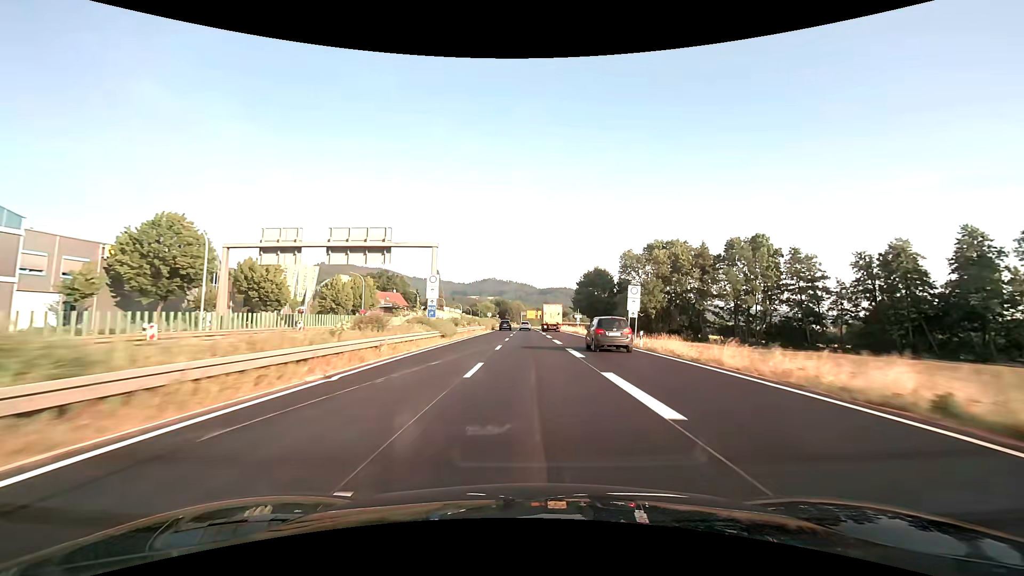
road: trunk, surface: asphalt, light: Day
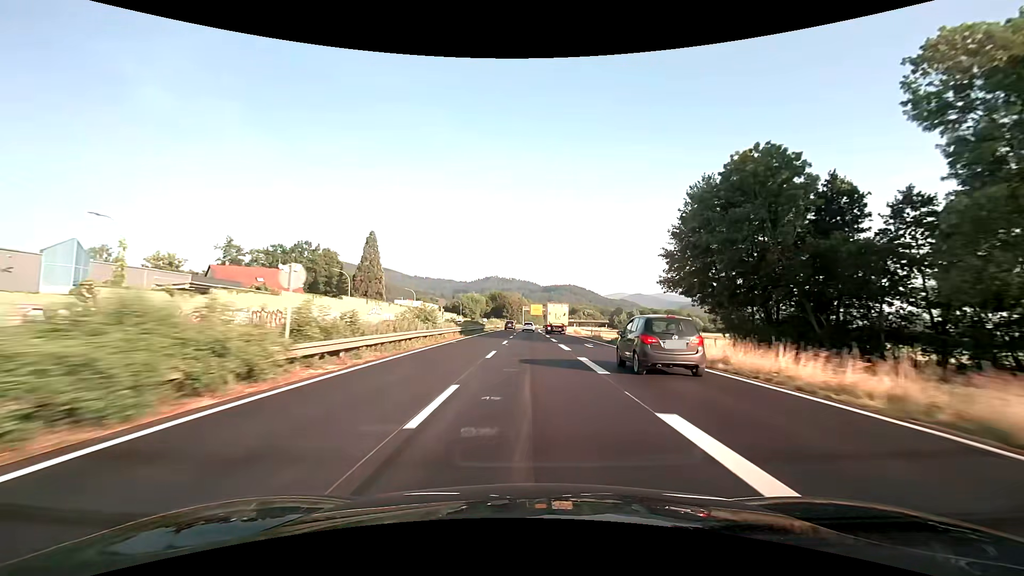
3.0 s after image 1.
(-0.2, +77.7) m; 0°
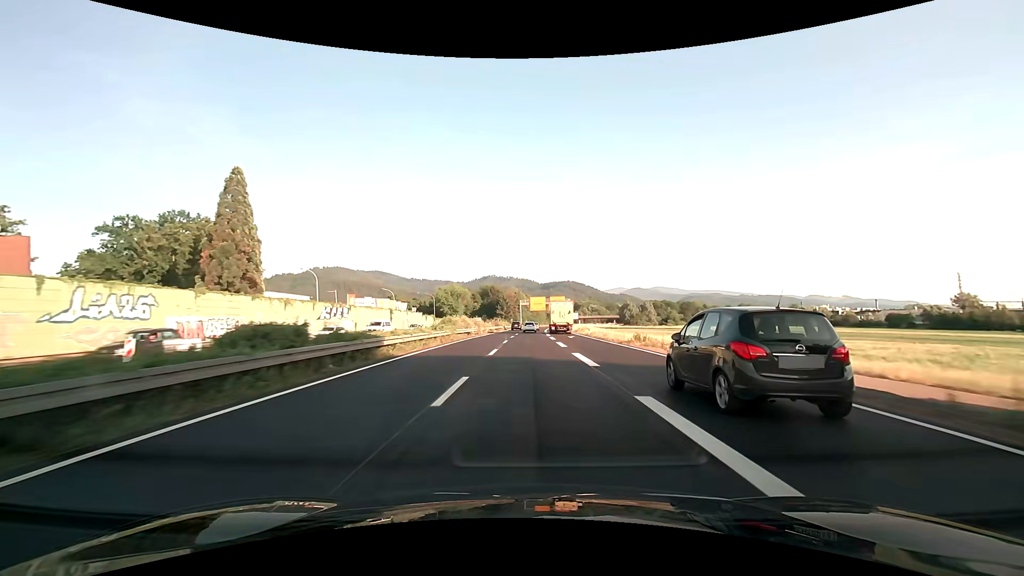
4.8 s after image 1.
(0.0, +46.4) m; 0°
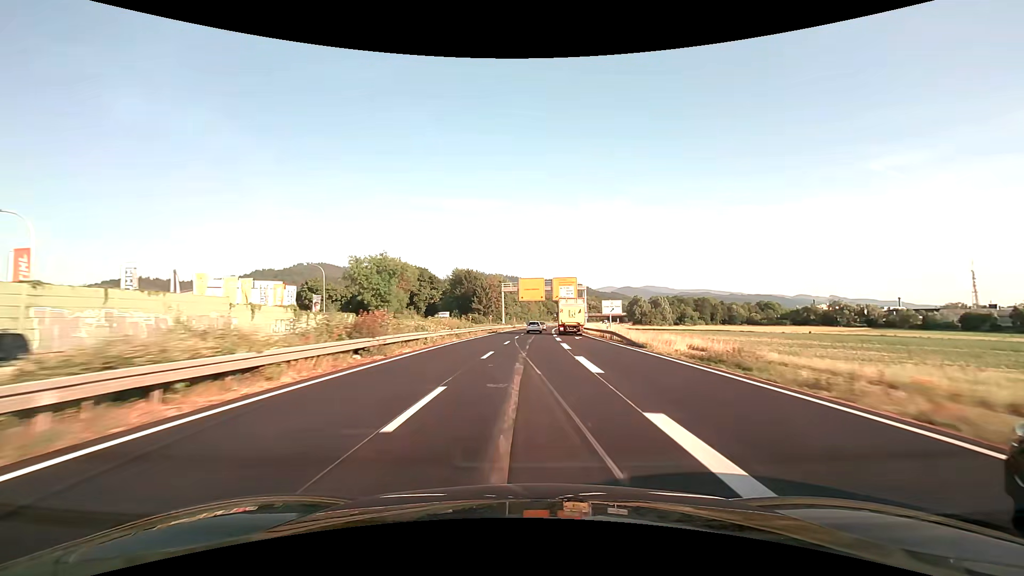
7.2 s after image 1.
(+0.4, +61.7) m; +1°
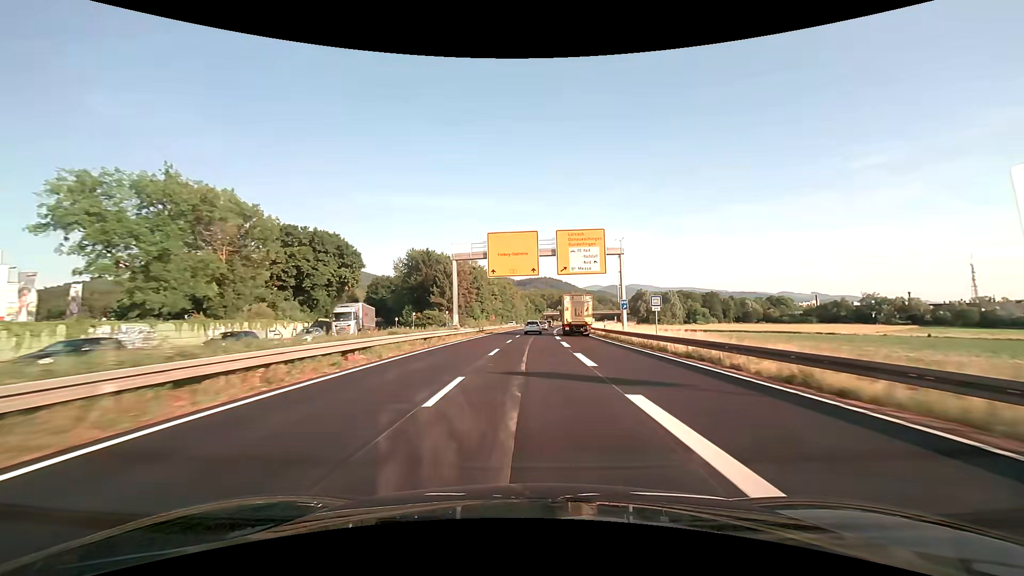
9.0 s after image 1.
(+0.7, +46.2) m; +2°
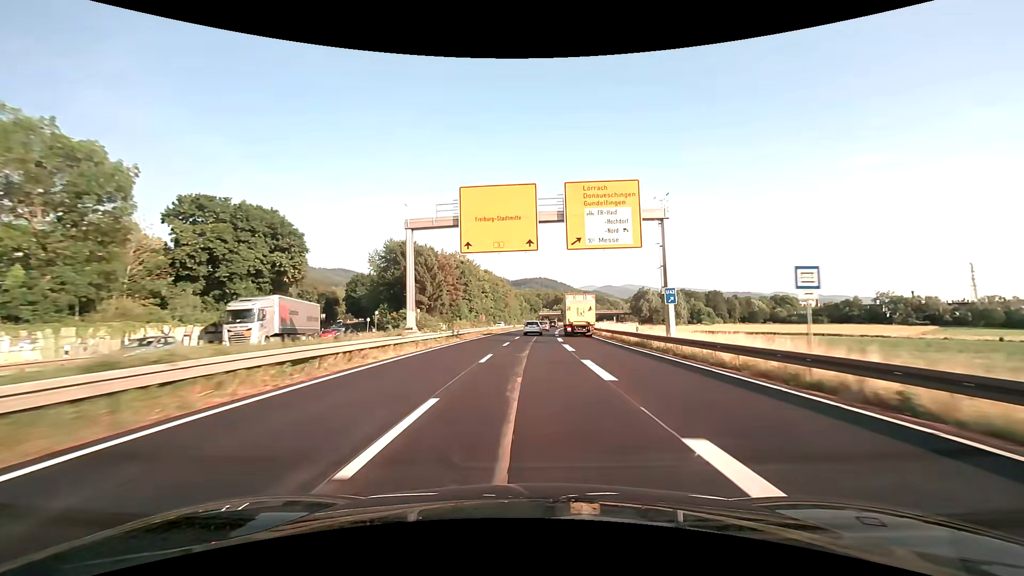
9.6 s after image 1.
(+0.1, +15.4) m; +1°
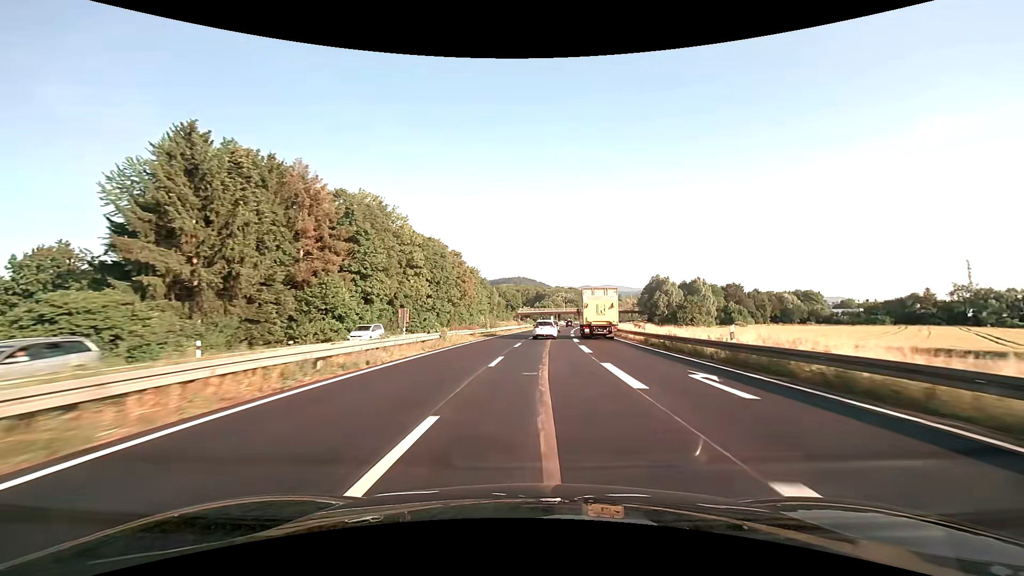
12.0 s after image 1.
(+1.3, +61.5) m; +2°
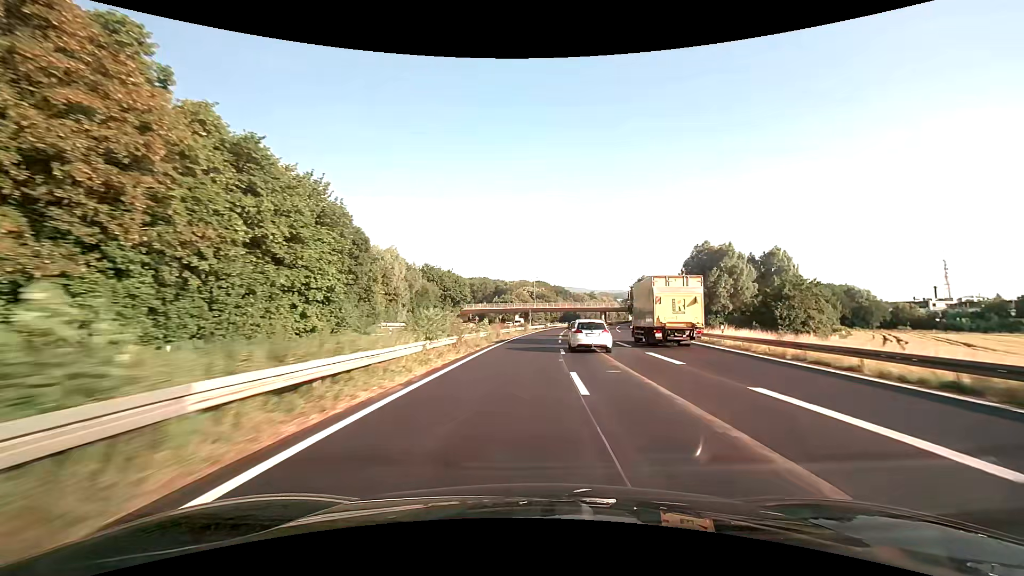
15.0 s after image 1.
(+2.3, +77.6) m; +4°
(0, +10) (0, +20) (+1, +30) (+1, +40) (+2, +50) (+2, +60) (+3, +70) (+4, +80) (+5, +90) (+6, +100) m
